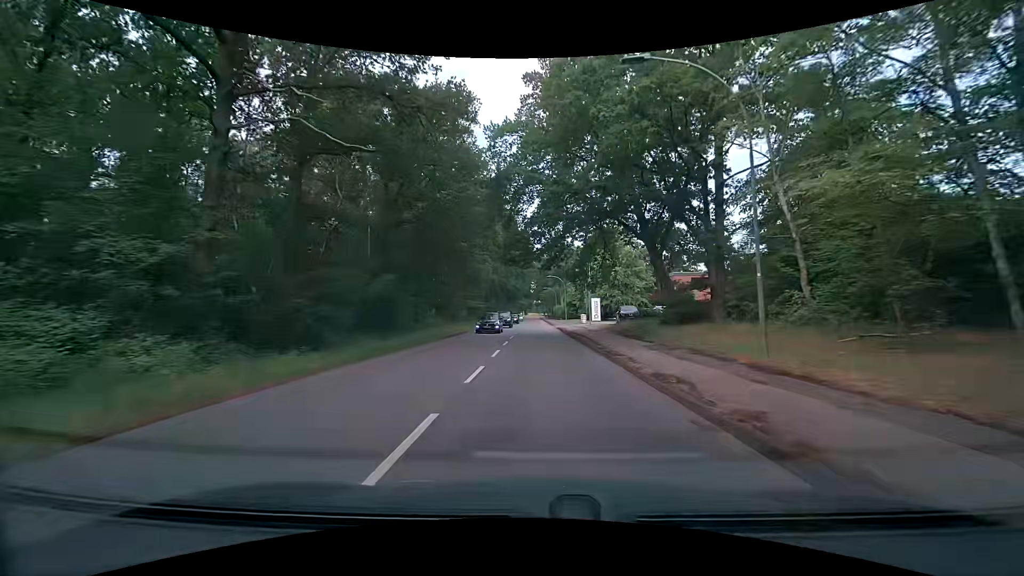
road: secondary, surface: asphalt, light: Day
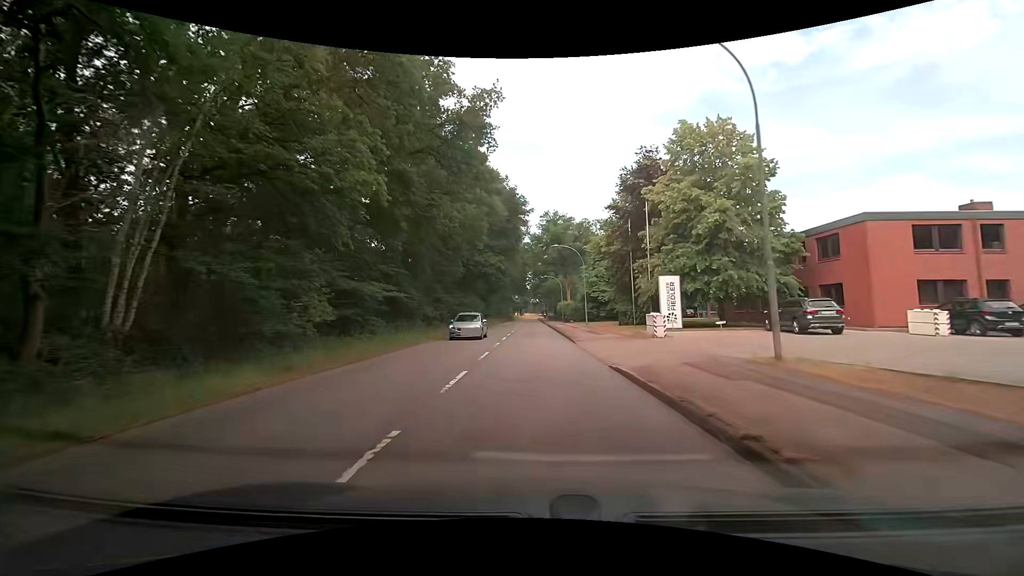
(-0.1, +37.2) m; 0°
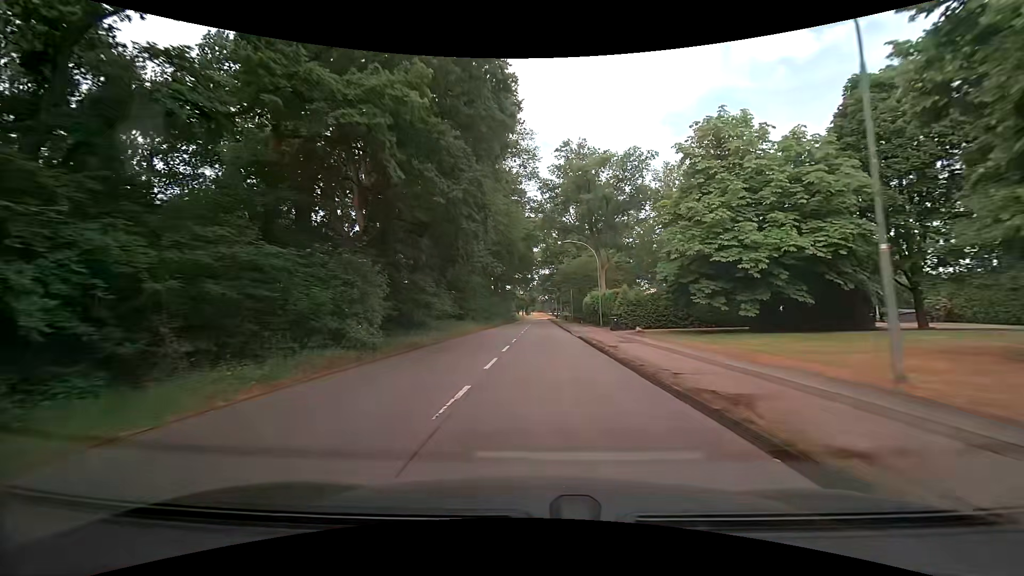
(-0.7, +38.6) m; -1°
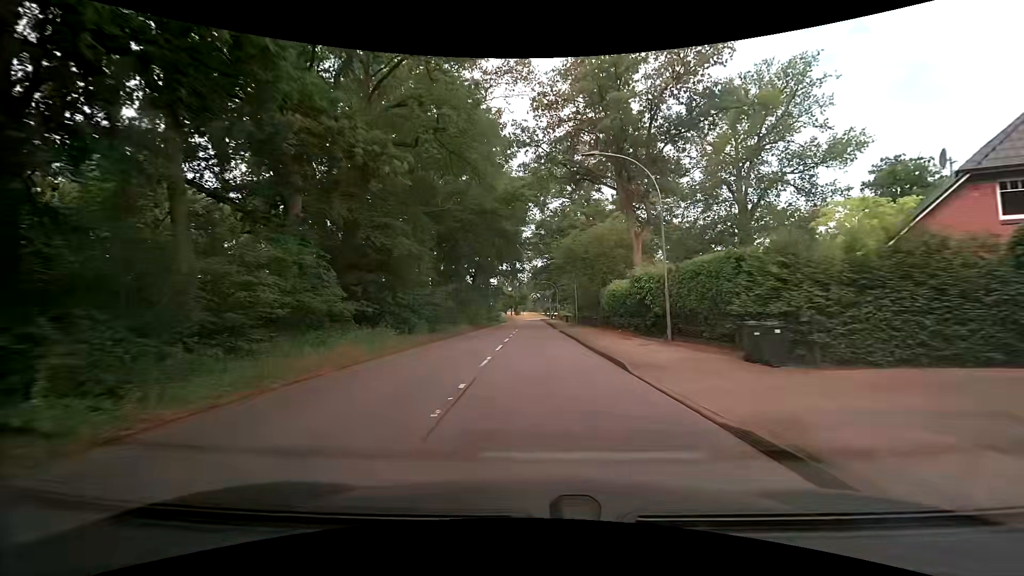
(0.0, +23.8) m; 0°
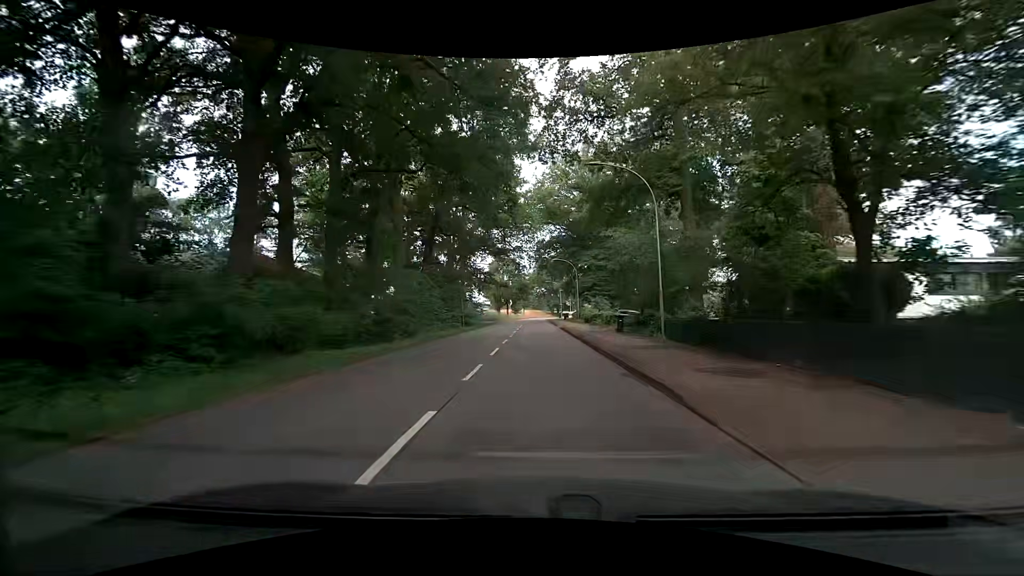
(+0.1, +38.5) m; -1°
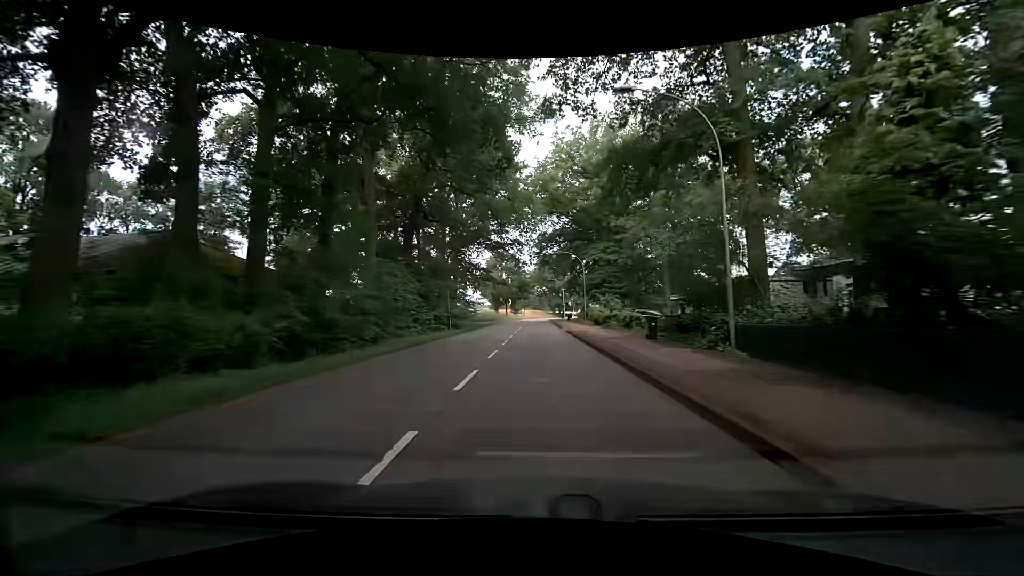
(+0.1, +7.3) m; +1°
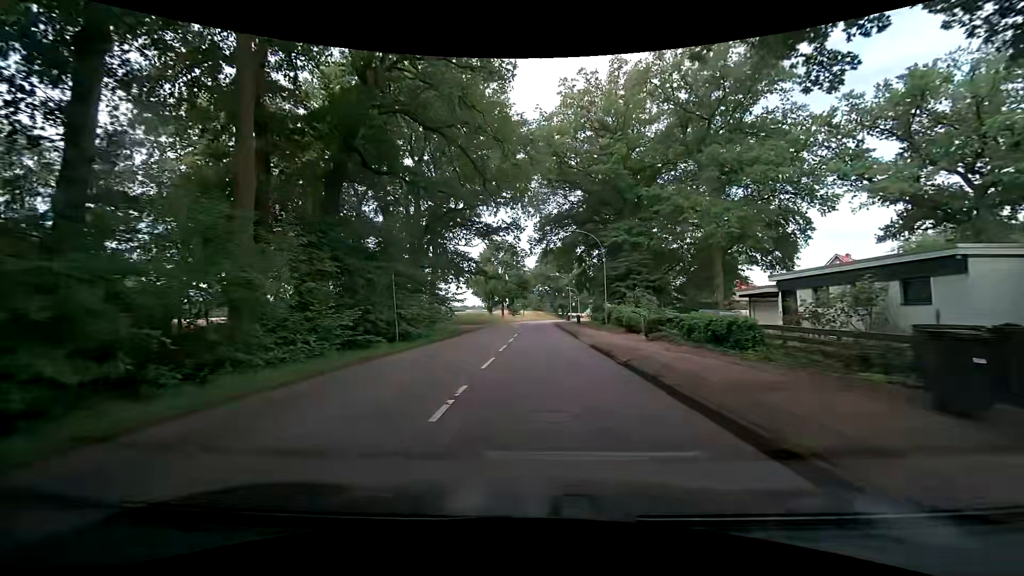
(0.0, +14.4) m; 0°
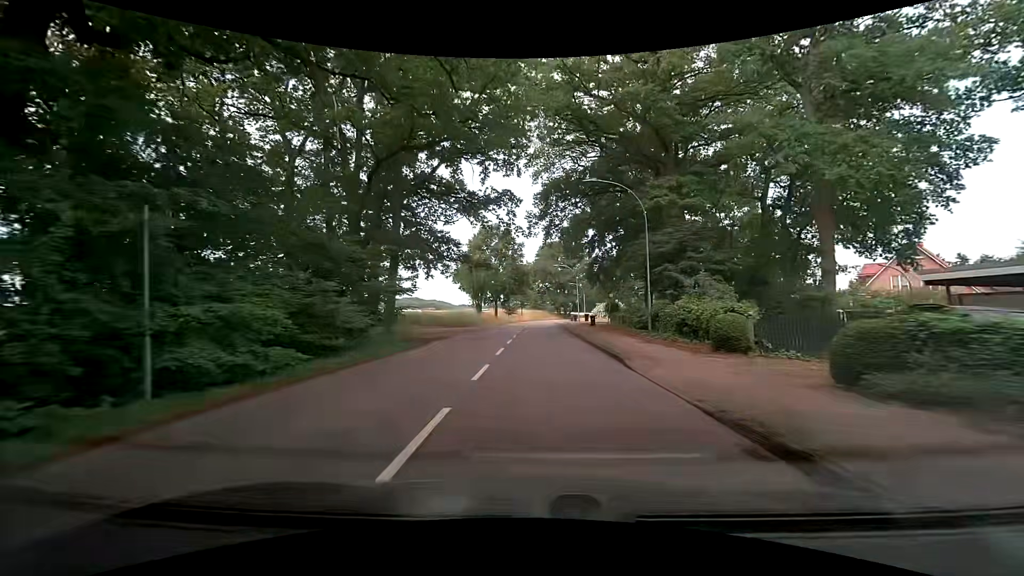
(-0.1, +14.2) m; 0°
(0, +10) (0, +20) (0, +30) (0, +40) (0, +50) (0, +60) (+1, +70) (+1, +80) (+2, +90) (+4, +100) m
